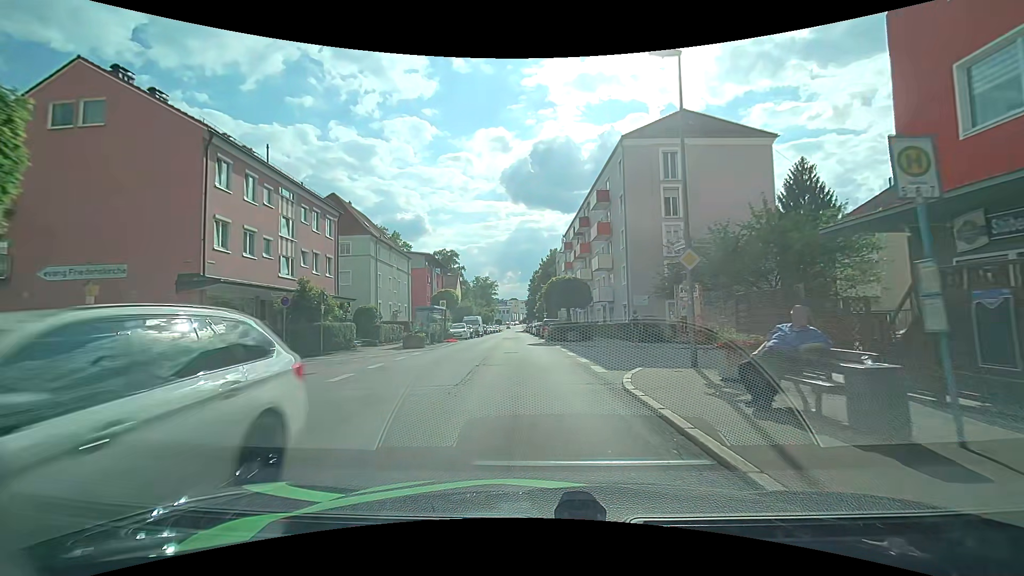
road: tertiary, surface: asphalt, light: Day
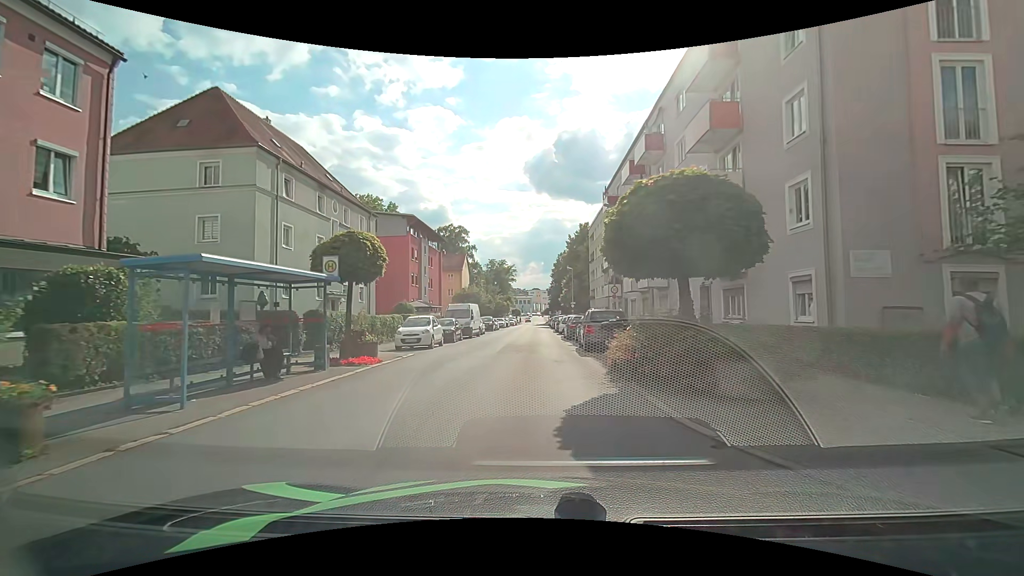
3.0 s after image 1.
(-0.5, +22.3) m; -3°
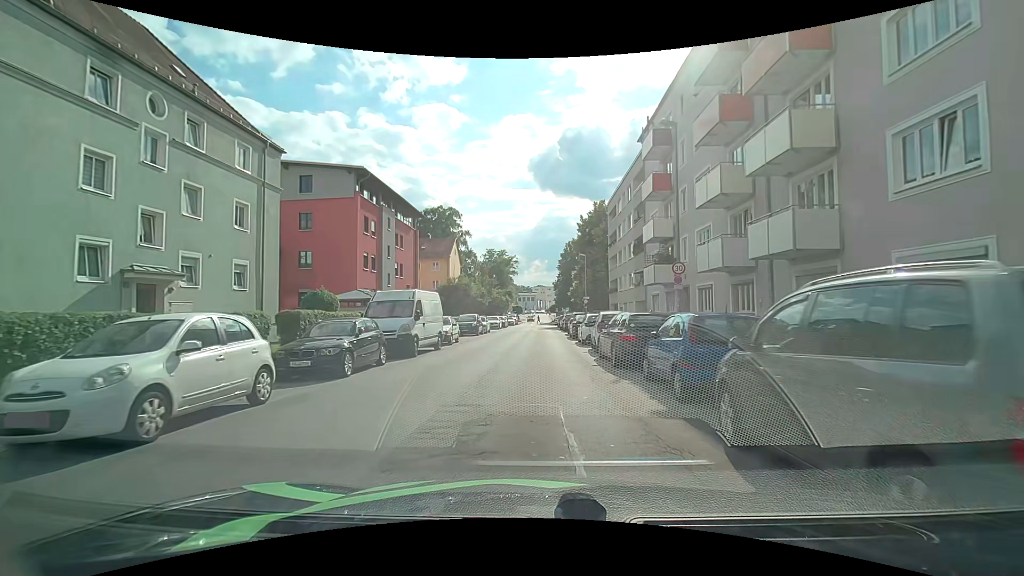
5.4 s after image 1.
(+0.2, +16.5) m; 0°
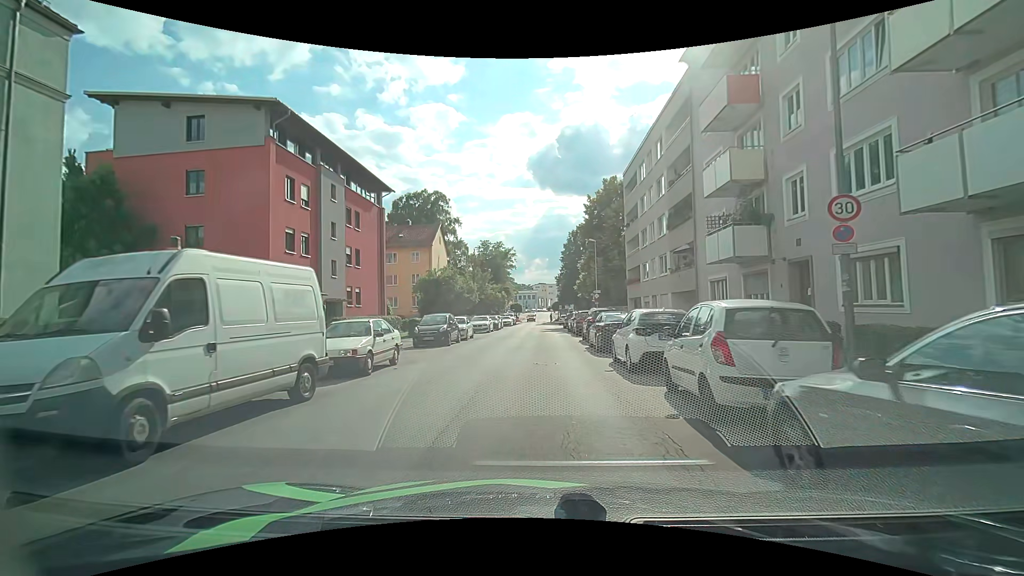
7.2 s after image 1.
(+0.1, +12.0) m; +1°
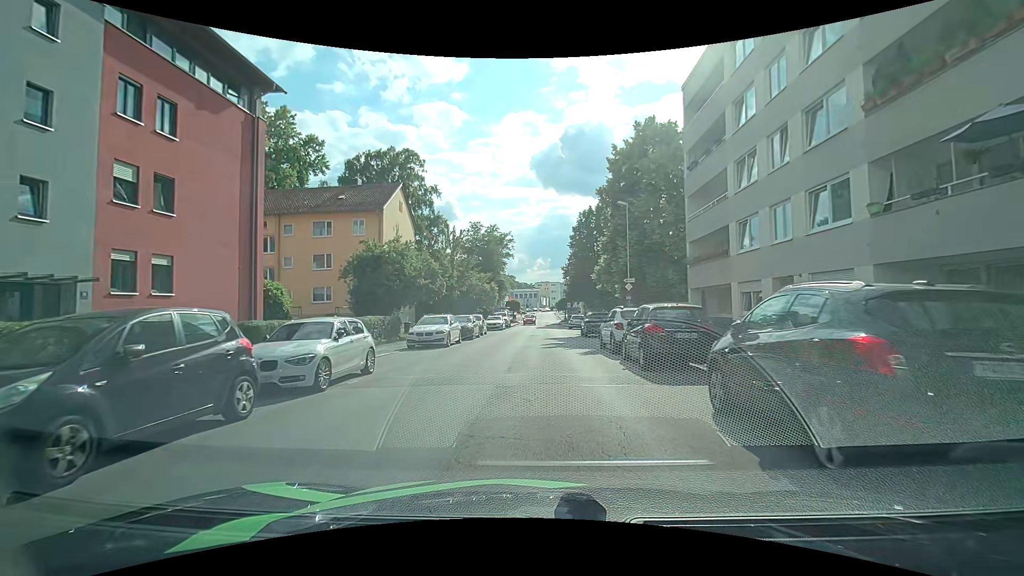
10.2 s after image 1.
(-0.2, +19.7) m; -1°
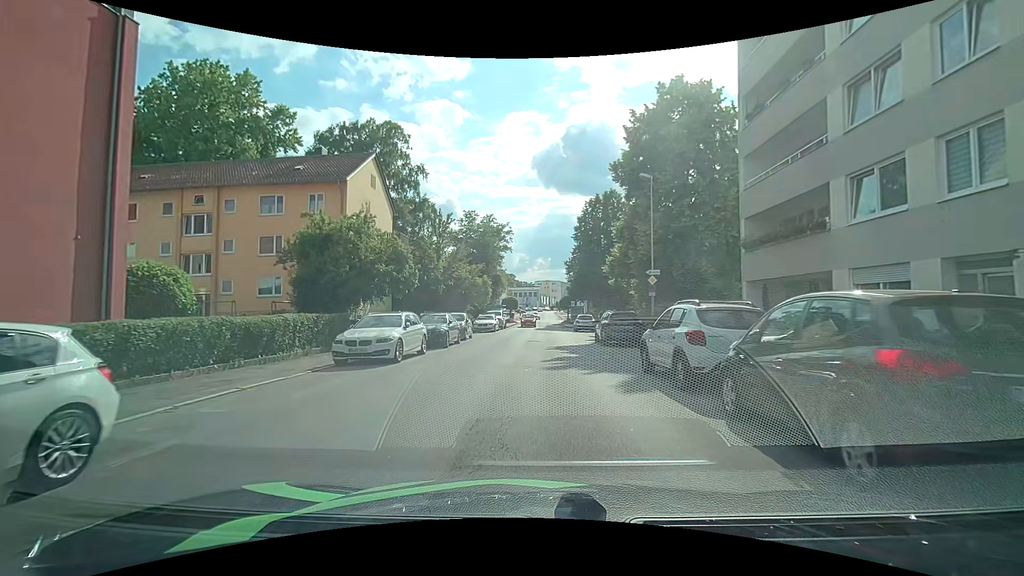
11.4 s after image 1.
(-0.1, +8.0) m; -1°
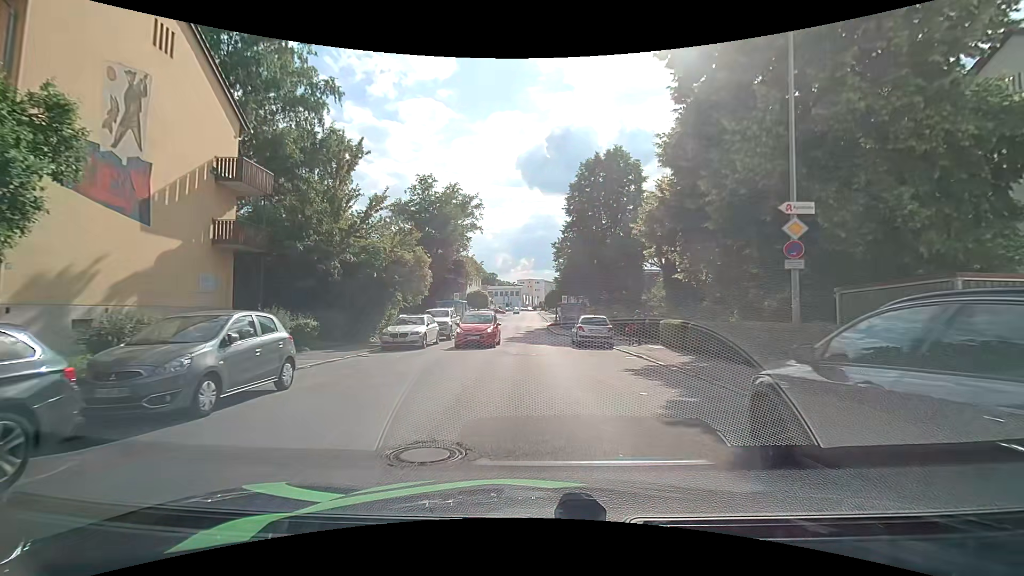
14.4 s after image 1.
(+0.8, +19.4) m; +3°
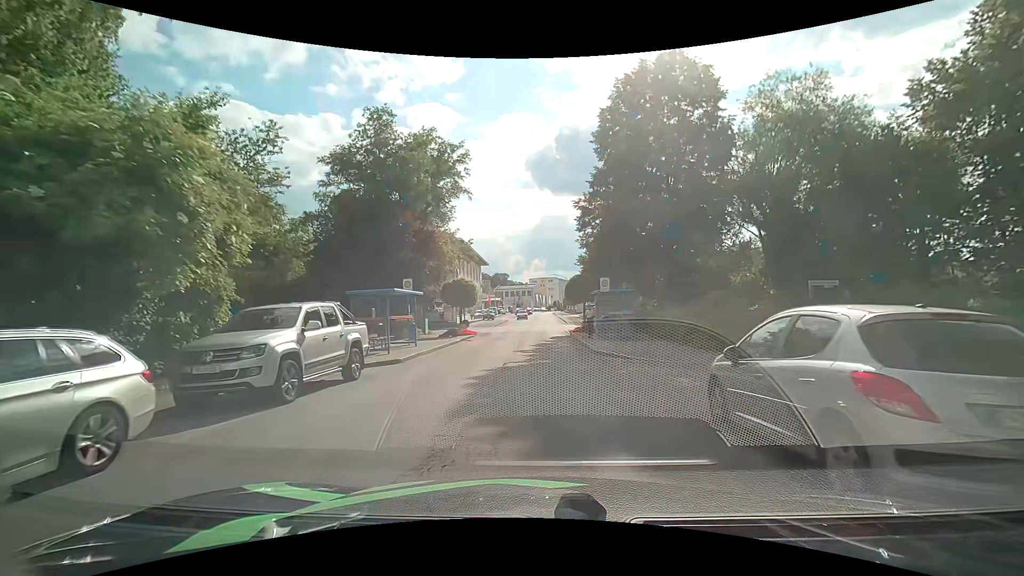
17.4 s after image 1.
(-0.1, +19.4) m; -2°
(0, +10) (0, +20) (0, +30) (0, +40) (+1, +50) (+1, +60) (+1, +70) (+1, +80) (+2, +90) (+2, +100) m
